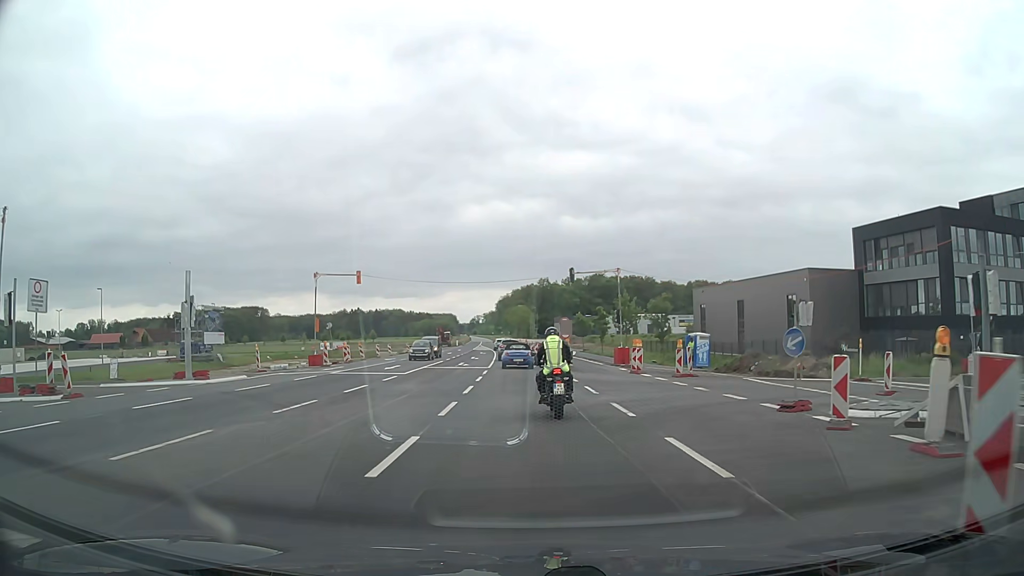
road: primary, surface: asphalt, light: Day
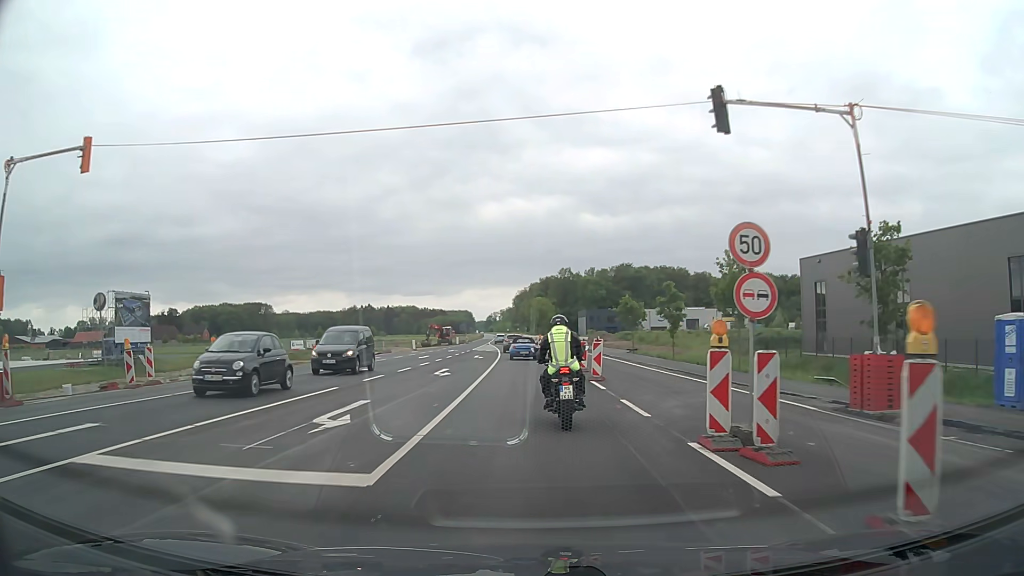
(-0.4, +31.0) m; -1°
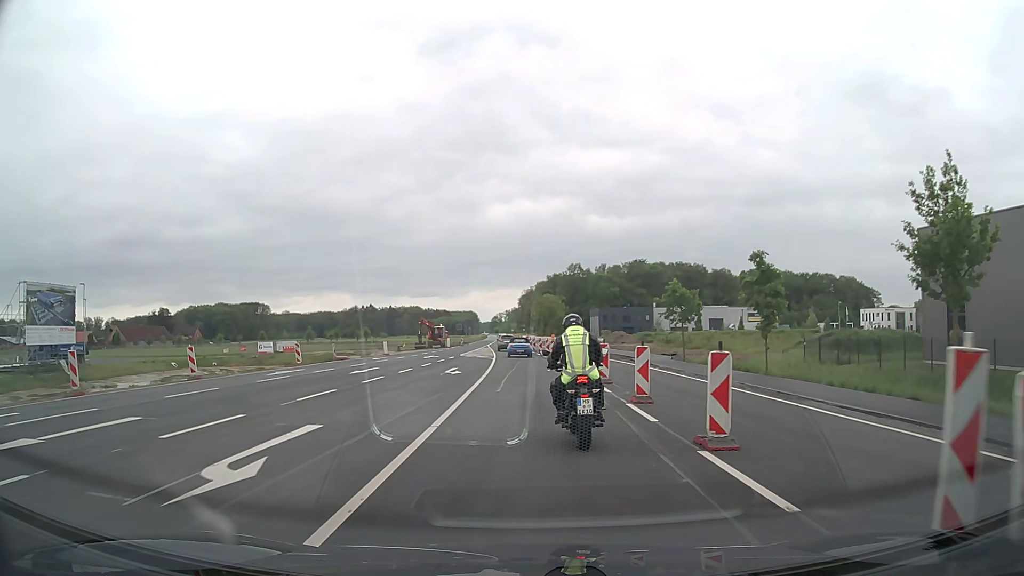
(-0.1, +18.8) m; -1°
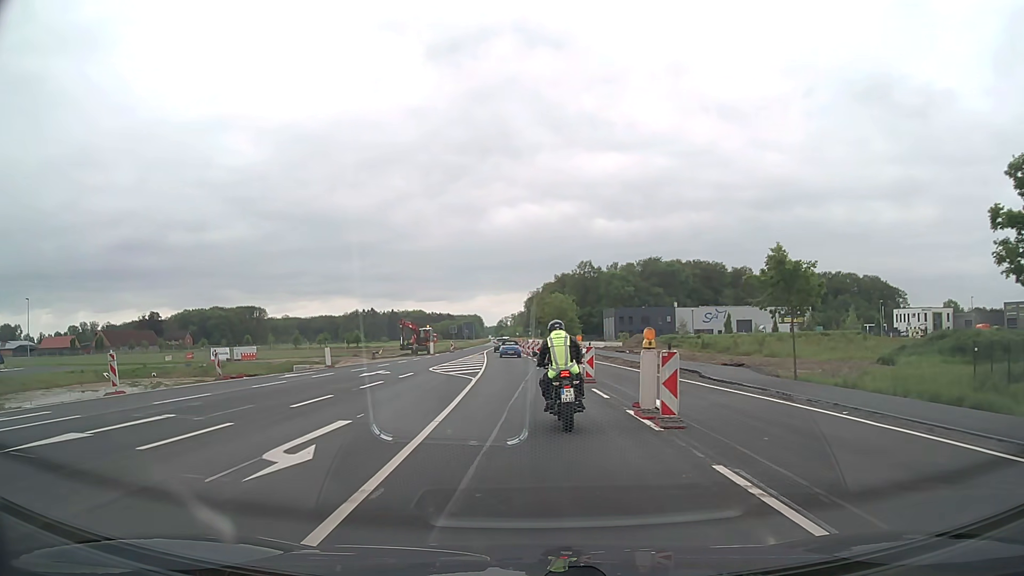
(-0.1, +19.1) m; -1°
(0, +10) (0, +20) (-1, +30) (-1, +40) (-1, +50) (-2, +60) (-2, +70) (-3, +80) (-3, +90) (-3, +100) m
